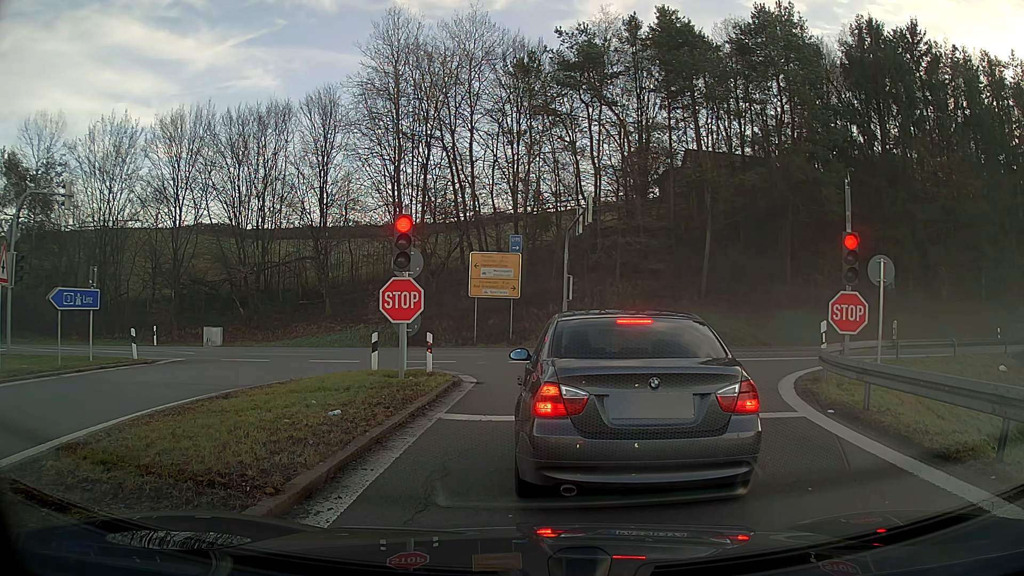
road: motorway_link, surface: asphalt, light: Day
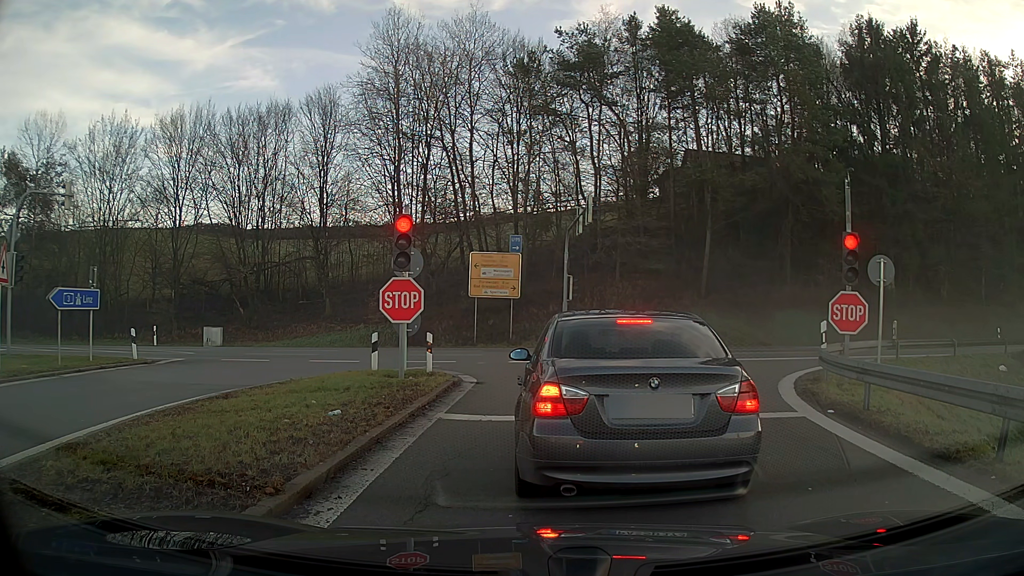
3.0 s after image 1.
(0.0, 0.0) m; 0°
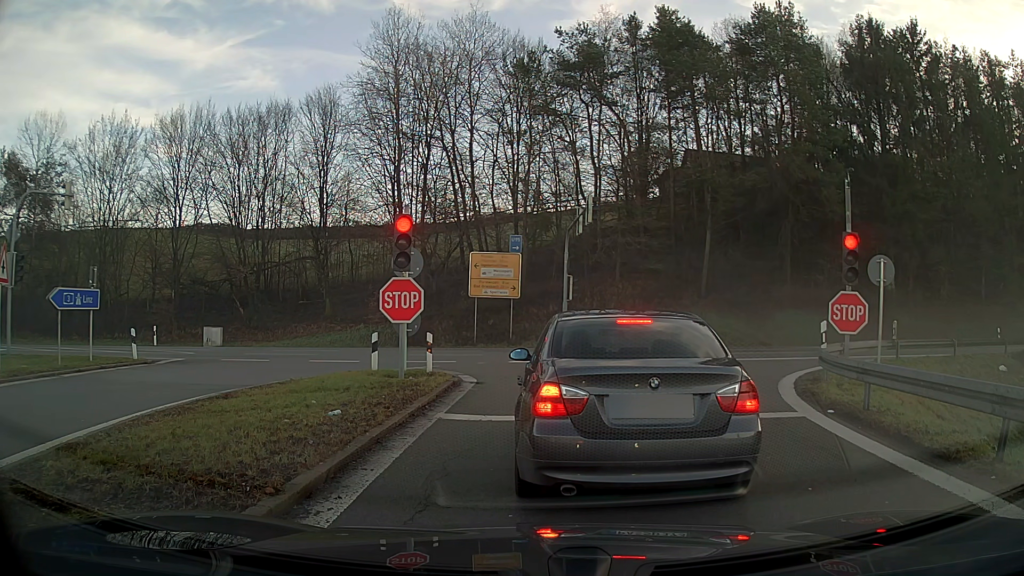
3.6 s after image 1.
(0.0, 0.0) m; 0°
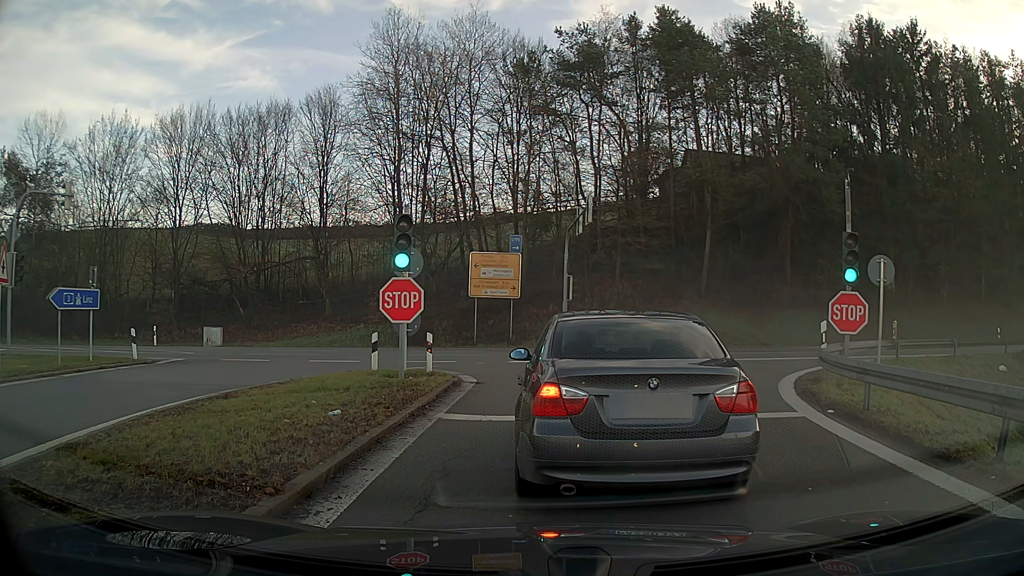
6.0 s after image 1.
(0.0, 0.0) m; 0°
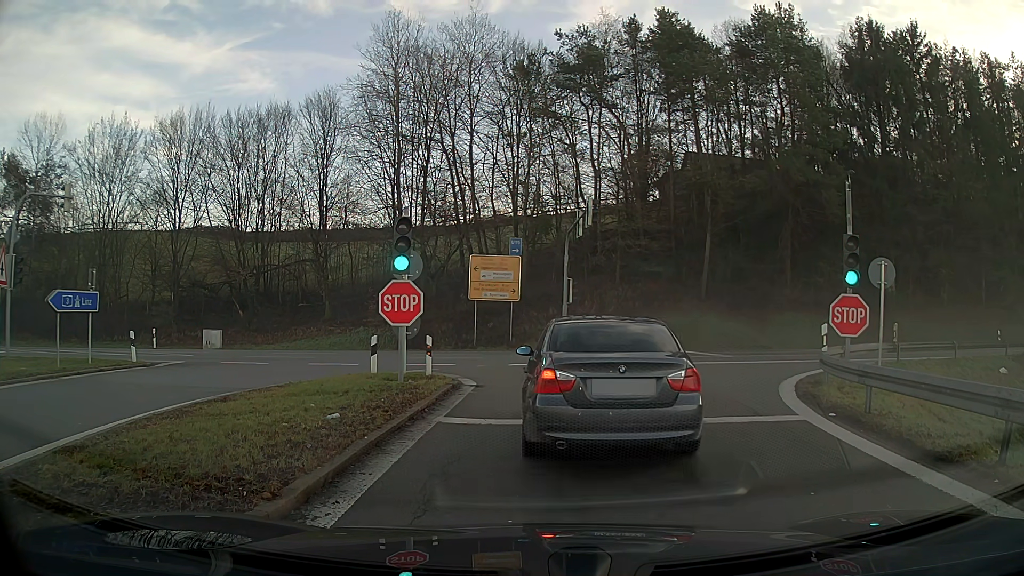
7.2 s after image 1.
(0.0, 0.0) m; 0°
